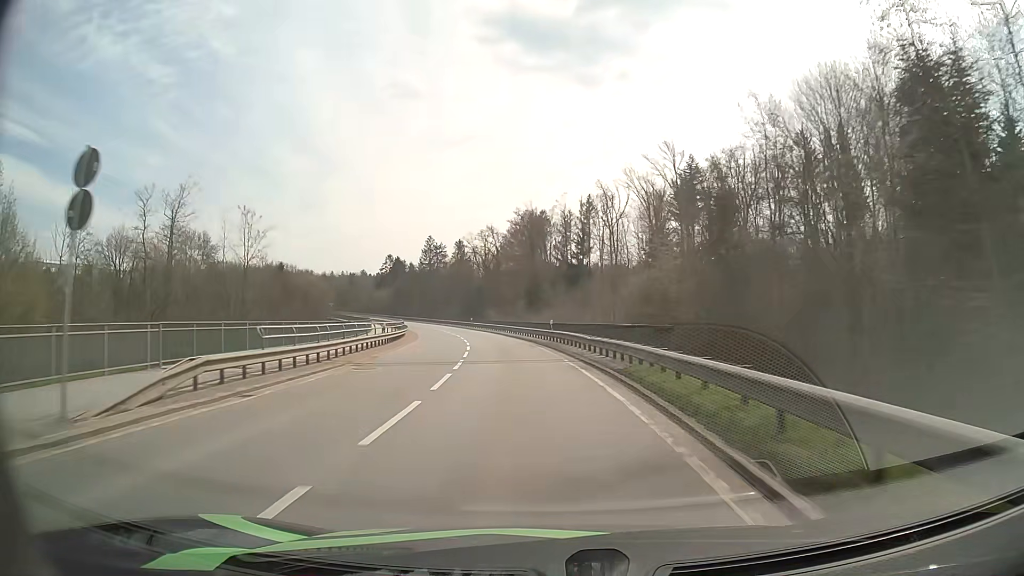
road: secondary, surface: asphalt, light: Day
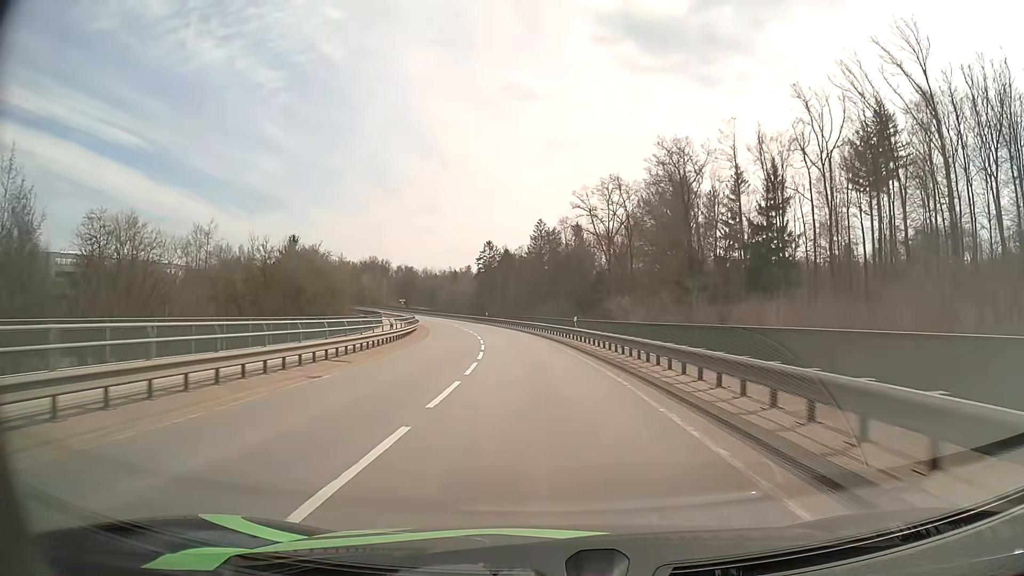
(-4.7, +51.2) m; -11°
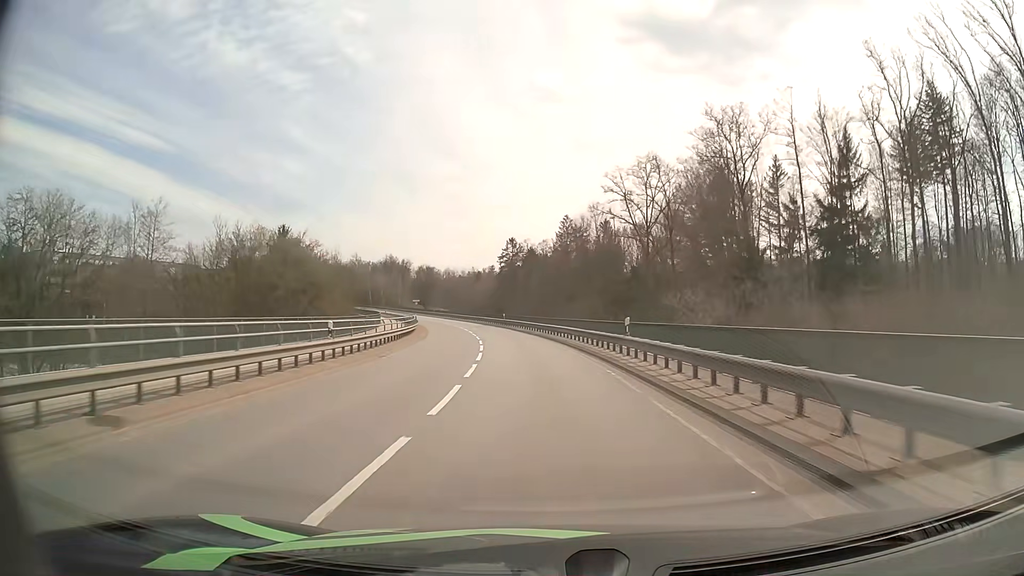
(-0.2, +12.7) m; -2°
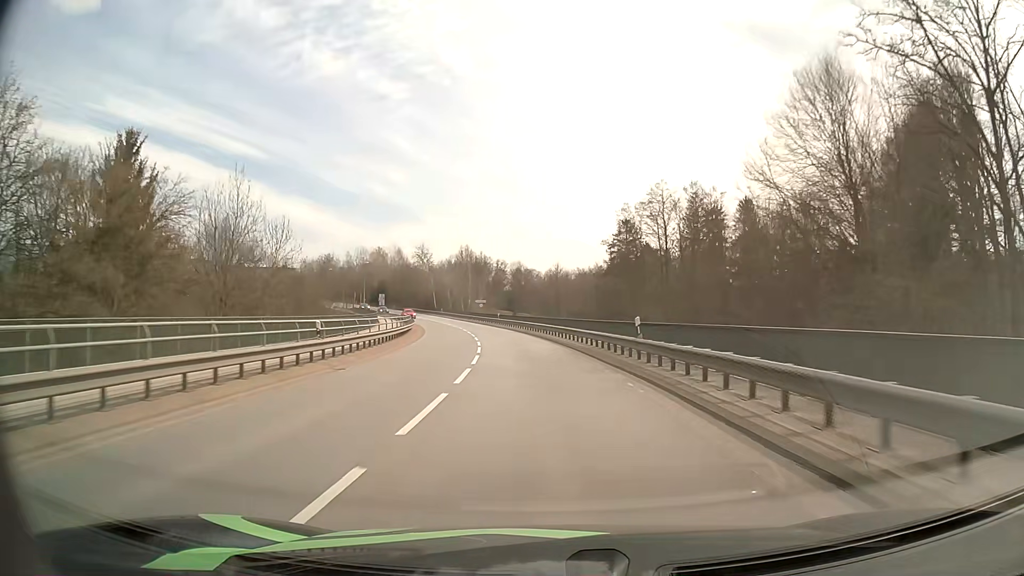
(-3.9, +49.9) m; -10°
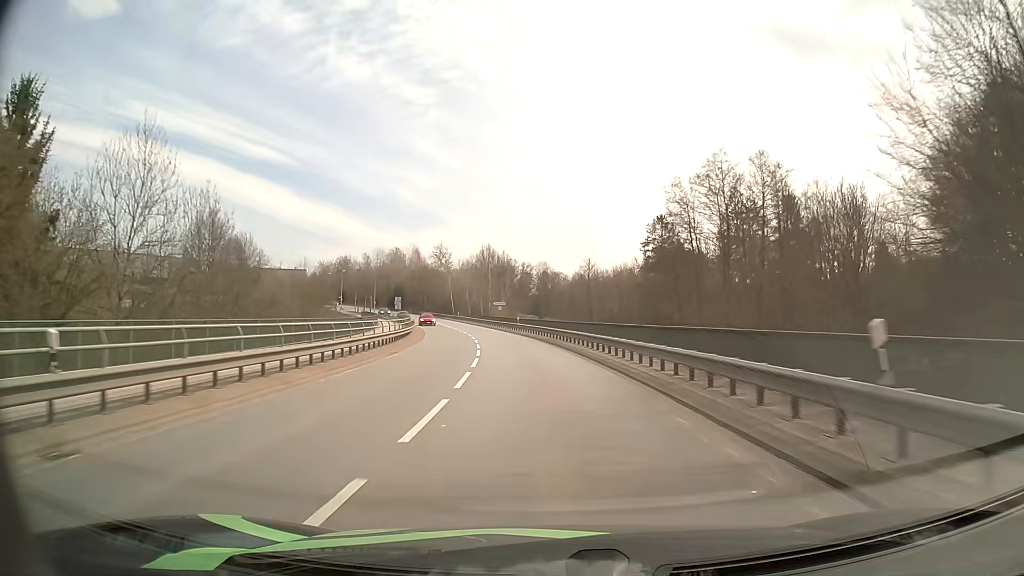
(-0.2, +12.3) m; -2°
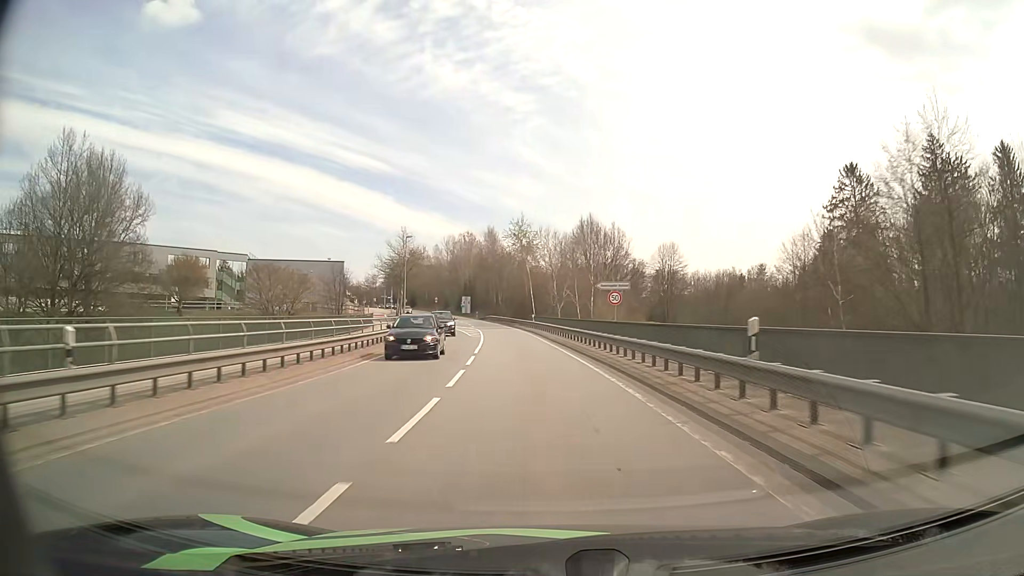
(-3.9, +48.6) m; -9°
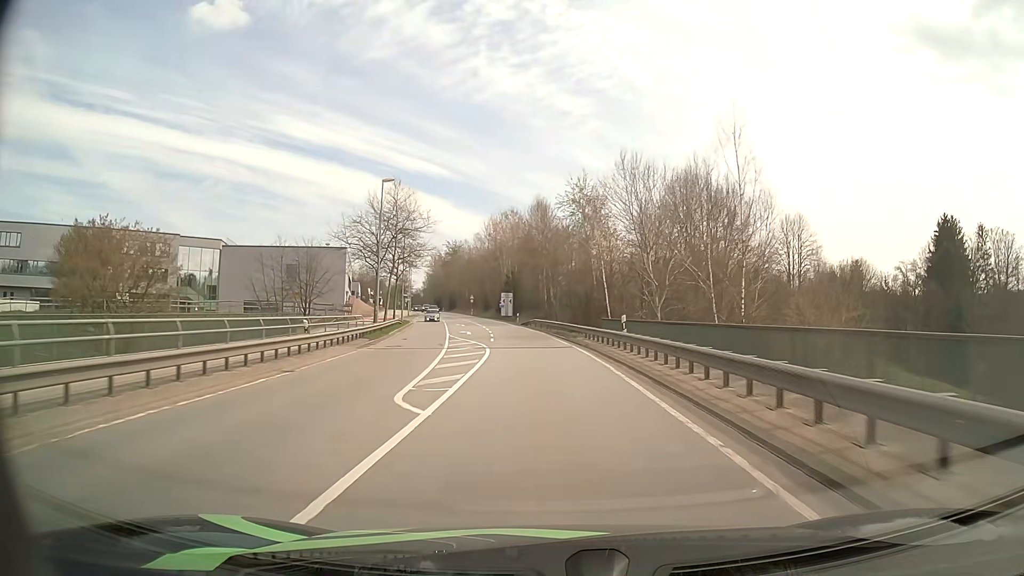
(-1.9, +34.4) m; -5°
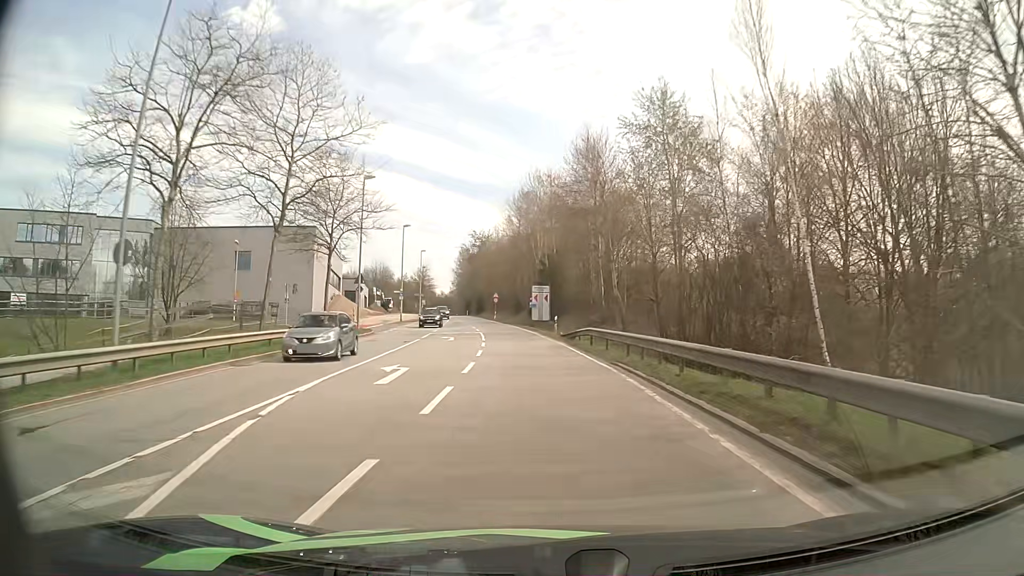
(-0.9, +30.9) m; -4°
(0, +10) (0, +20) (-1, +30) (-2, +40) (-3, +50) (-5, +60) (-6, +70) (-8, +79) (-10, +89) (-12, +99) m
